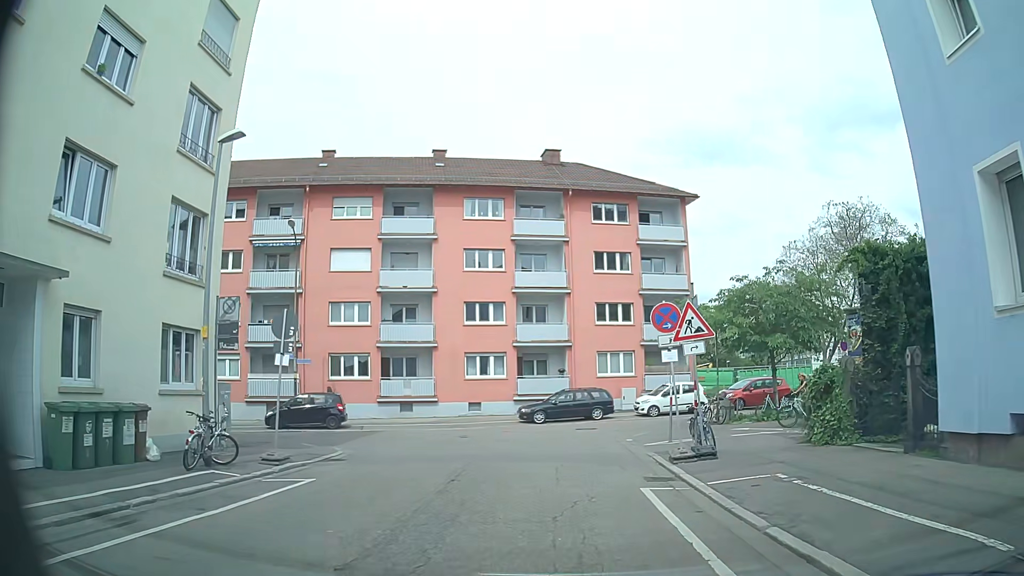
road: residential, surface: asphalt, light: Day
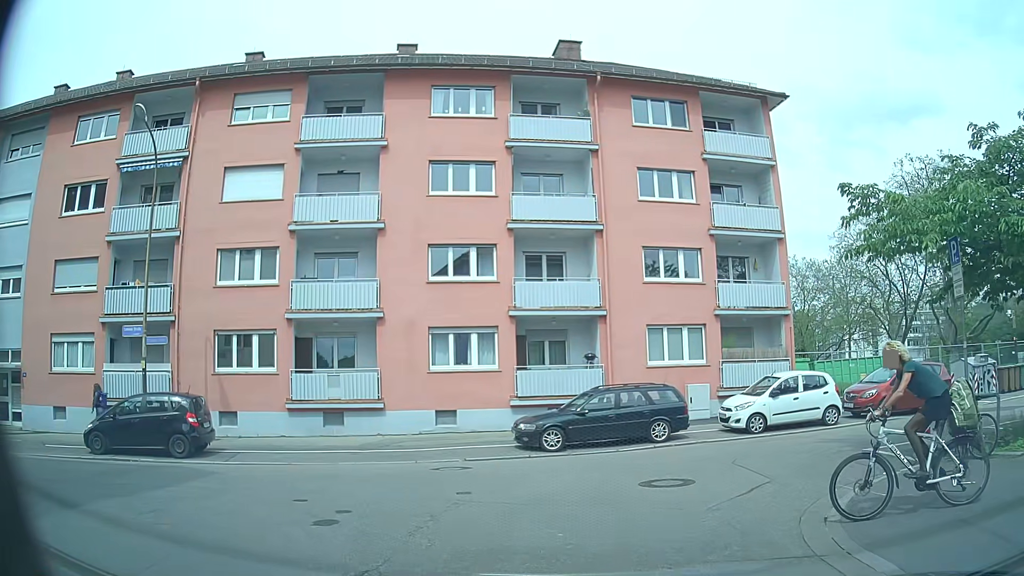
(+0.3, +13.6) m; 0°
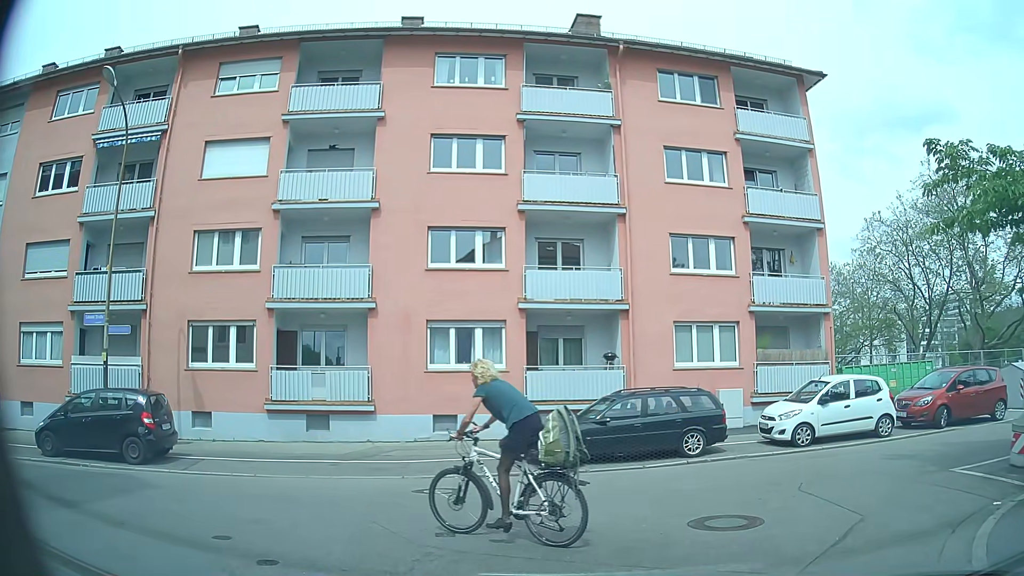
(0.0, +2.5) m; -1°
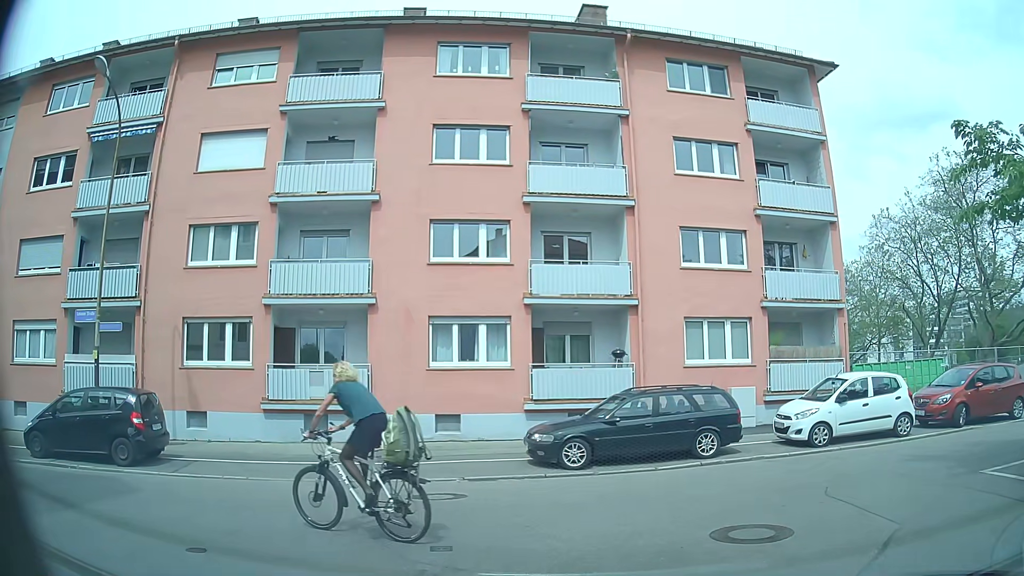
(0.0, +0.7) m; 0°
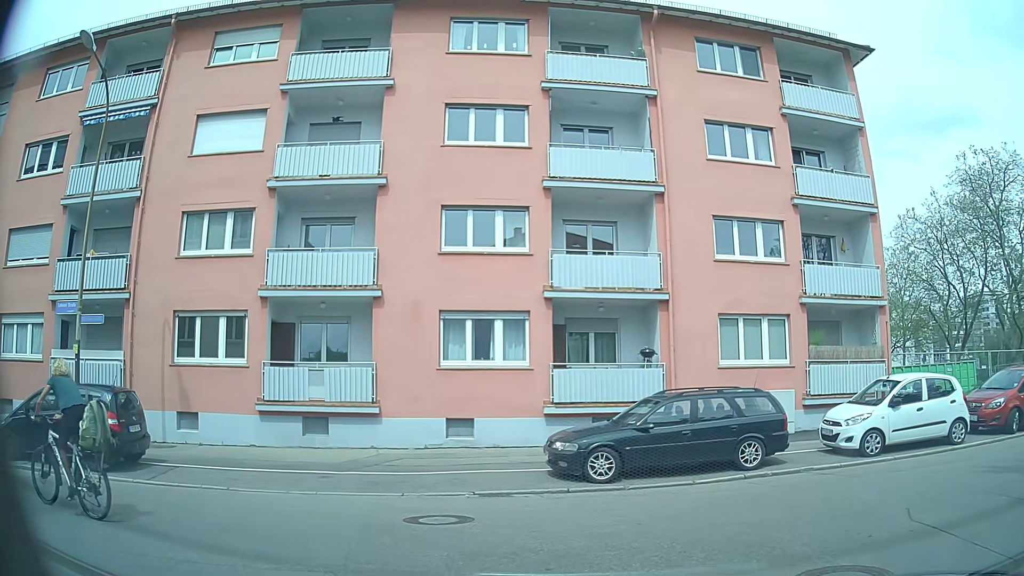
(-0.1, +1.7) m; -3°
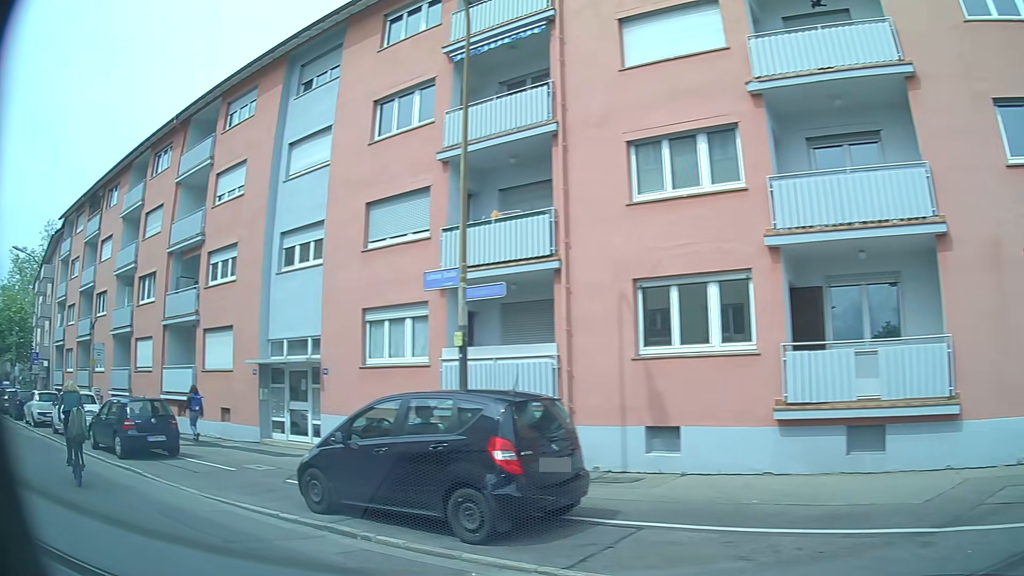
(-2.1, +6.0) m; -42°
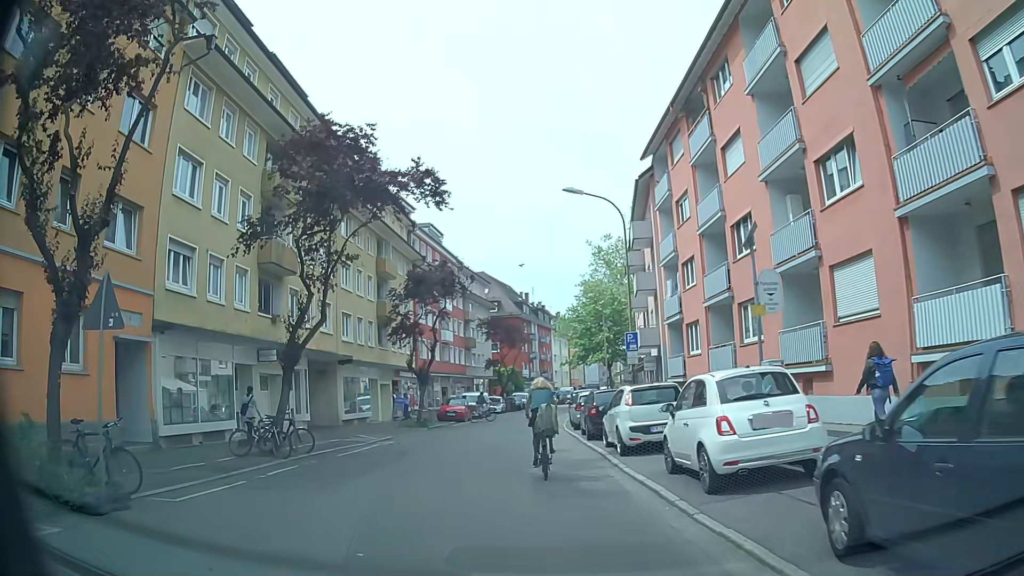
(-8.3, +11.2) m; -53°
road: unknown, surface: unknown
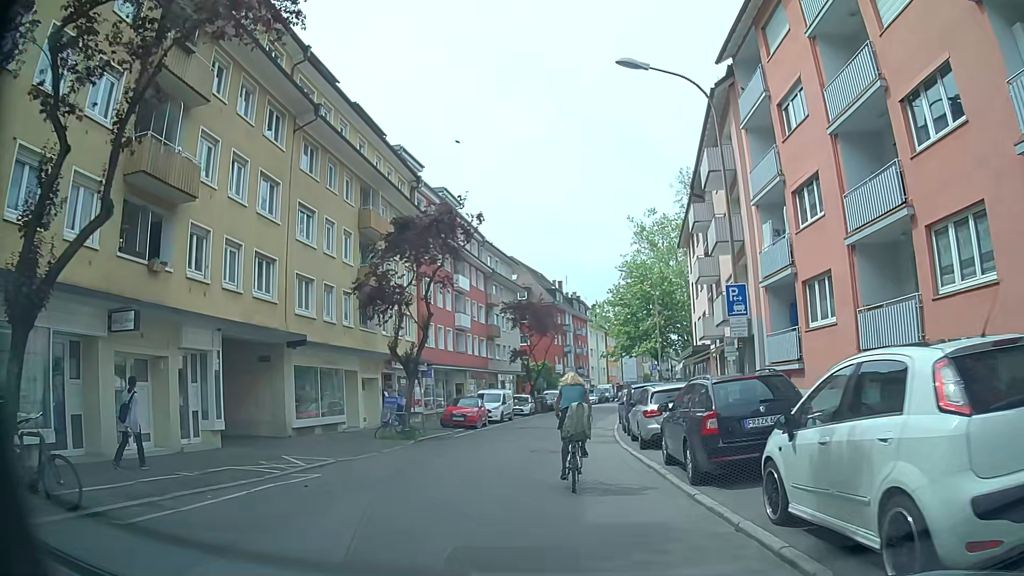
(-0.2, +10.6) m; 0°
